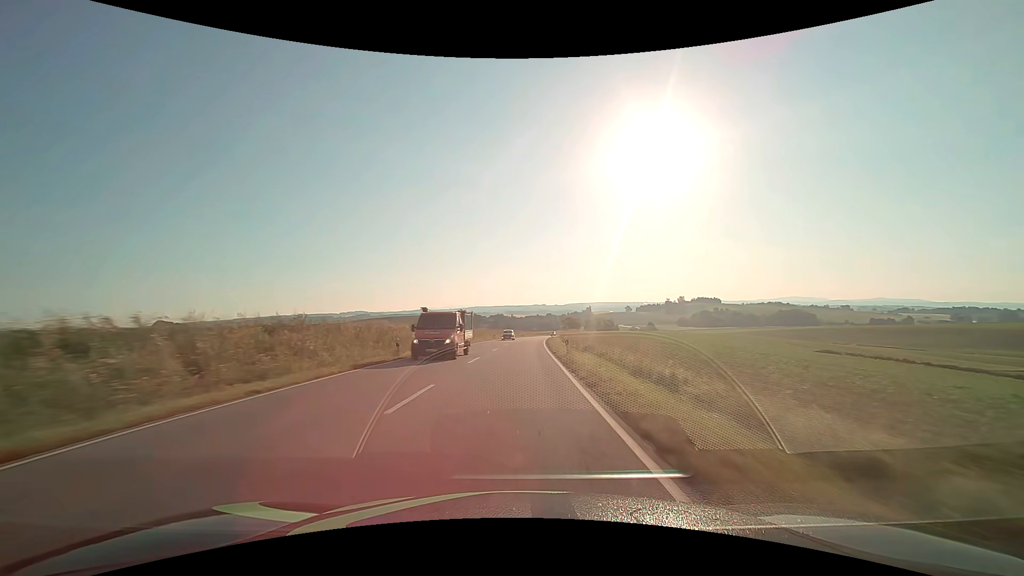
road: secondary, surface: asphalt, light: Day
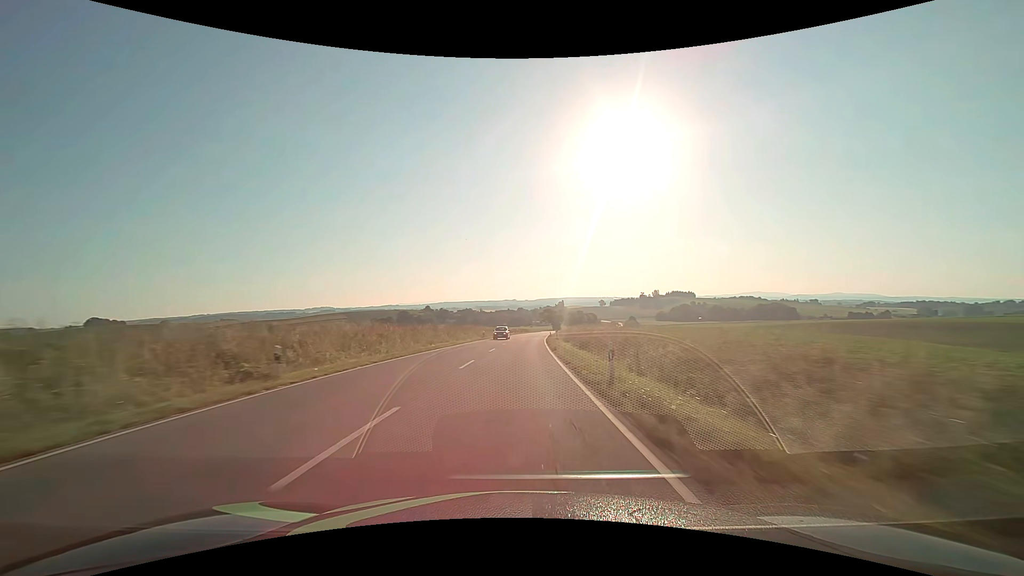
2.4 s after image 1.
(+1.9, +63.4) m; +3°
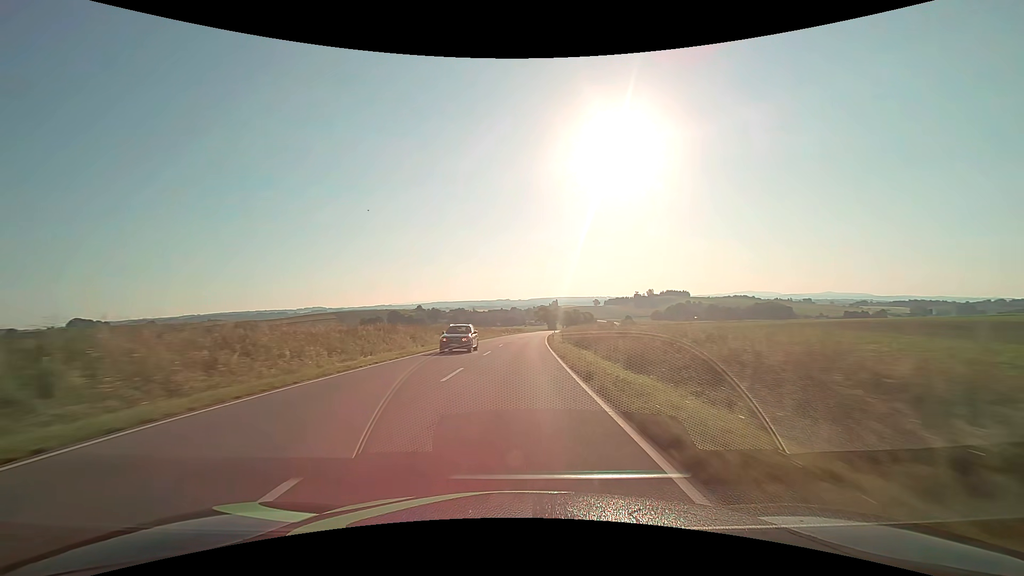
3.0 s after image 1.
(+0.1, +15.9) m; +1°
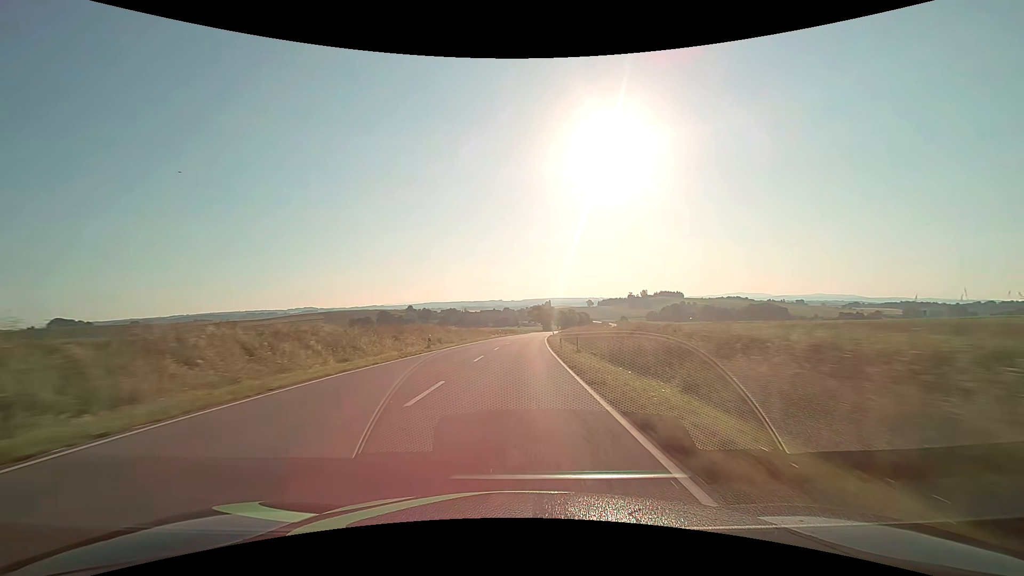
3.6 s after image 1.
(+0.1, +15.9) m; +1°
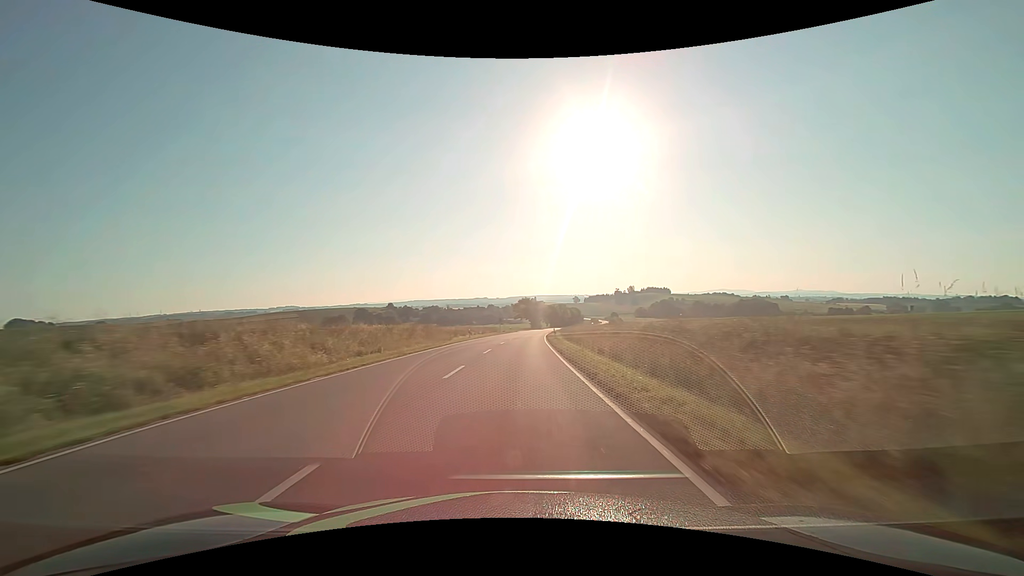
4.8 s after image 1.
(+0.5, +31.7) m; +2°
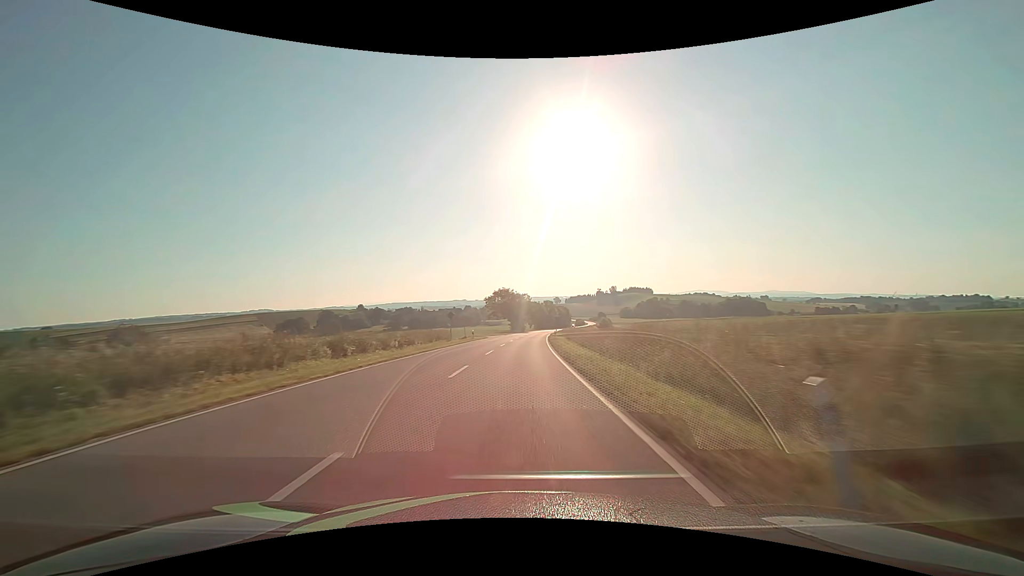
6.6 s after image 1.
(+1.0, +47.5) m; +2°
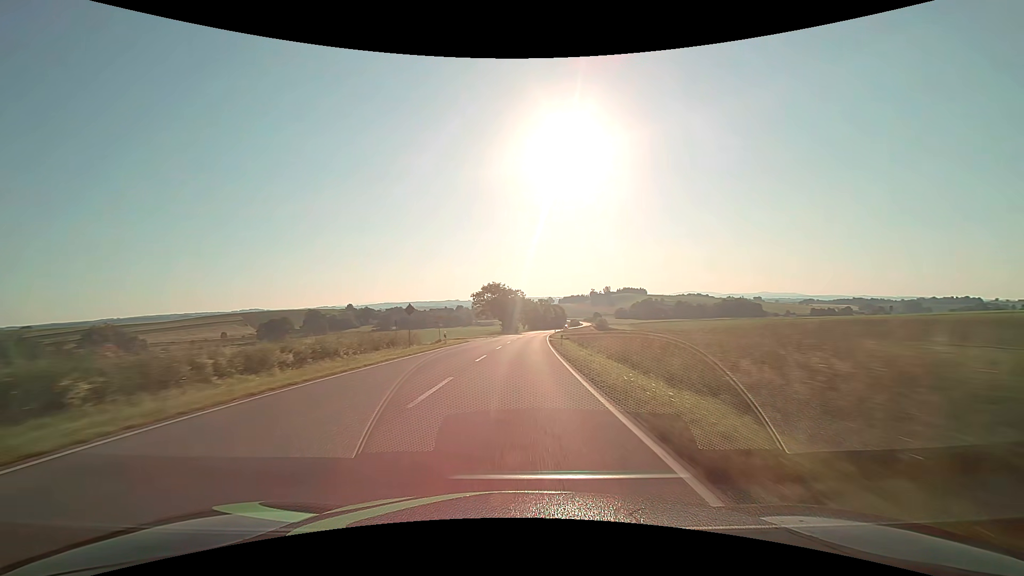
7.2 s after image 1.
(+0.1, +15.8) m; +1°
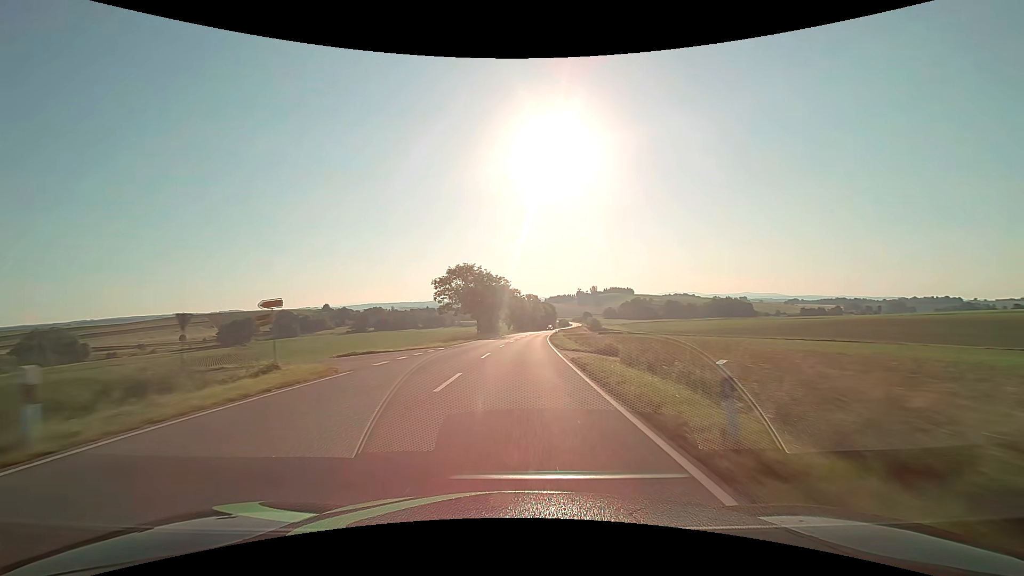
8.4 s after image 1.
(+0.5, +31.6) m; +2°
(0, +10) (0, +20) (0, +30) (+1, +40) (+1, +50) (+2, +60) (+2, +70) (+3, +80) (+4, +90) (+5, +100) m
